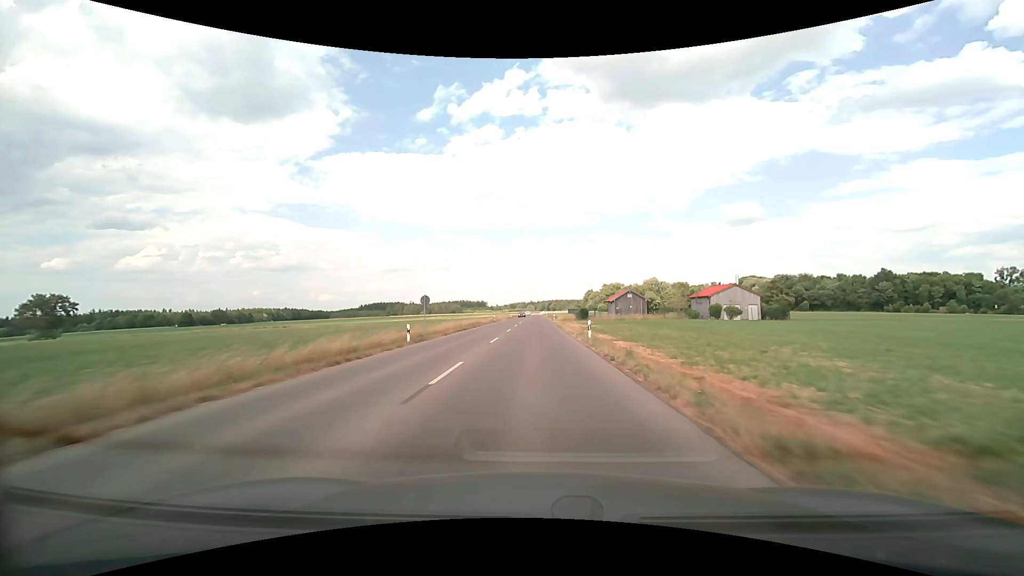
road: tertiary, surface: asphalt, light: Day
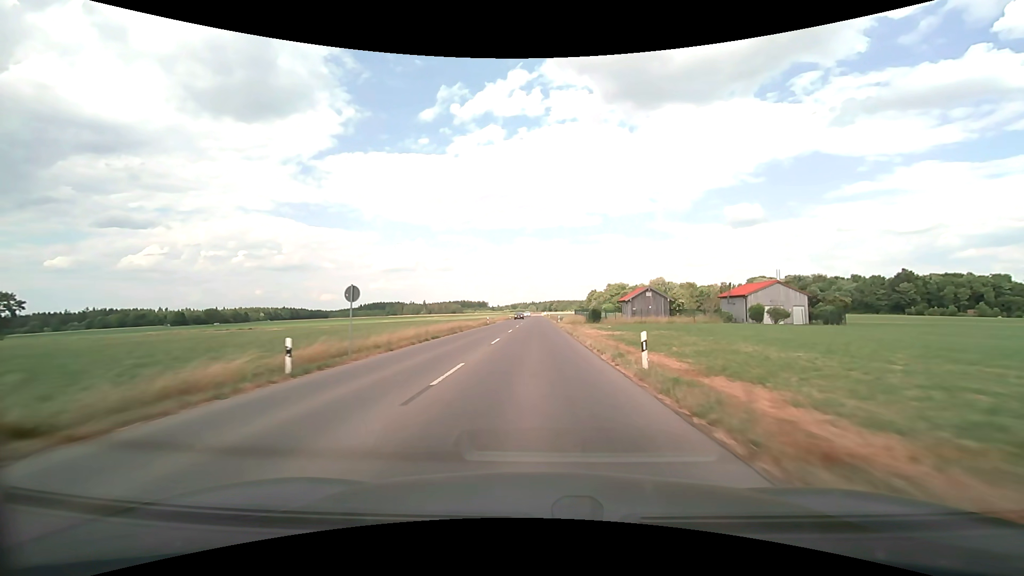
(0.0, +12.1) m; 0°
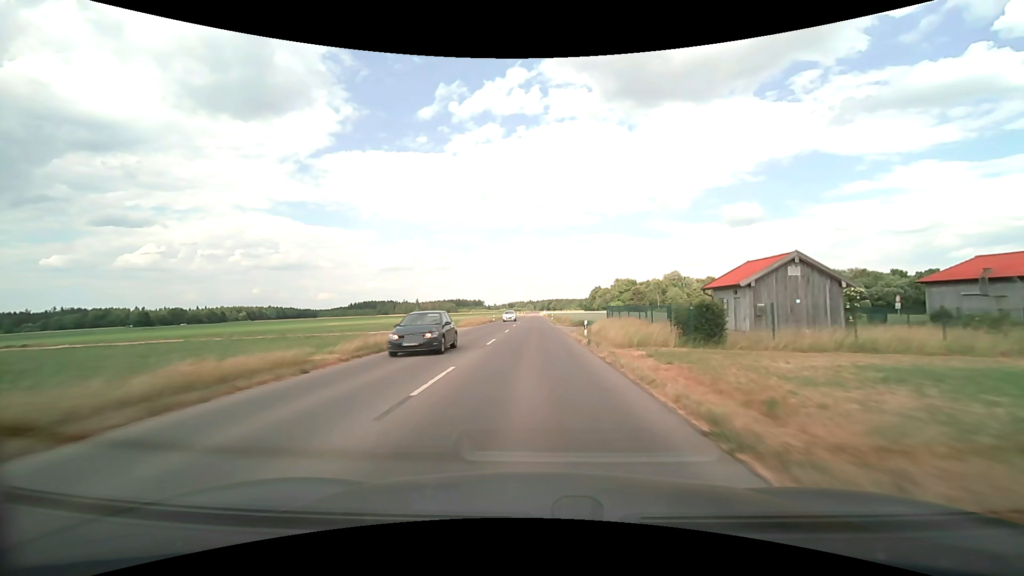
(+0.1, +37.1) m; 0°
(0, +10) (0, +20) (0, +30) (0, +40) (0, +50) (0, +60) (0, +70) (0, +80) (0, +90) (0, +100) m
